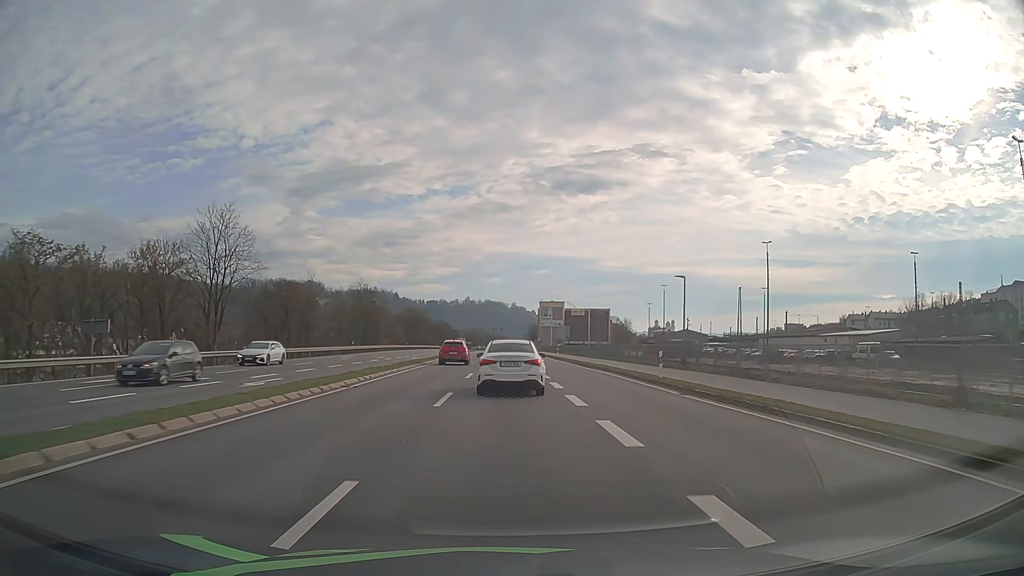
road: primary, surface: asphalt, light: Day
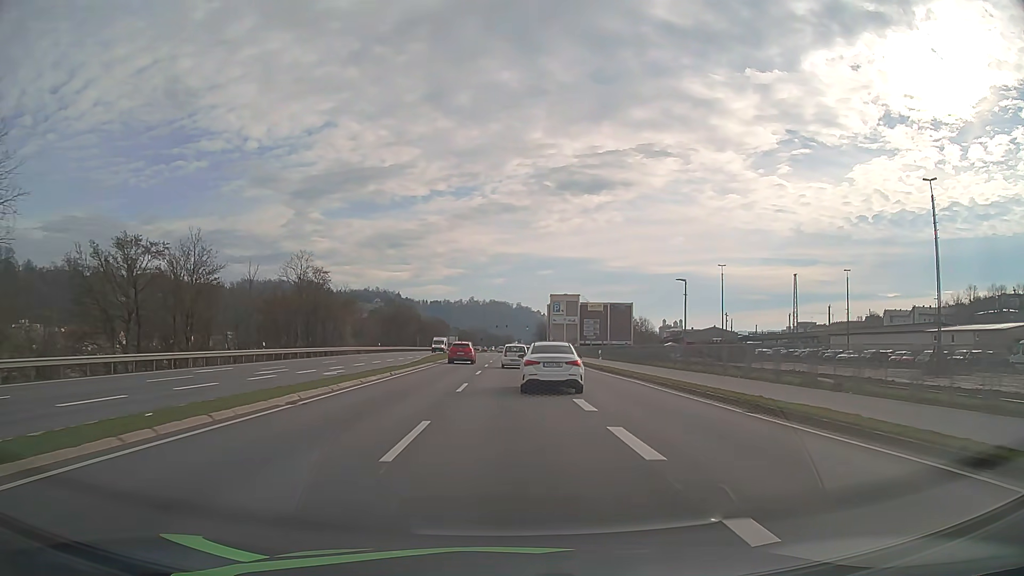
(-0.1, +30.9) m; -1°
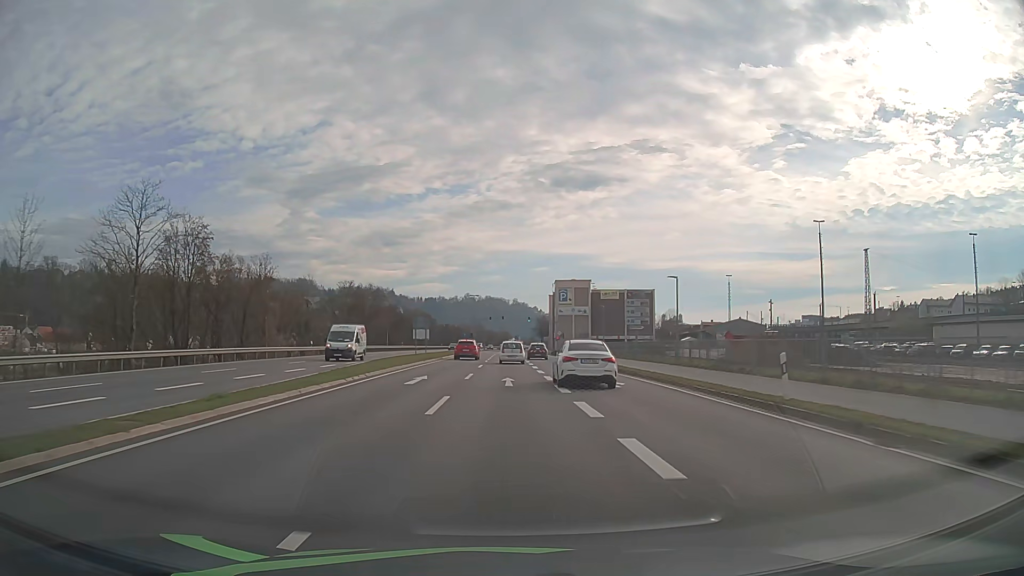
(+0.1, +31.1) m; 0°
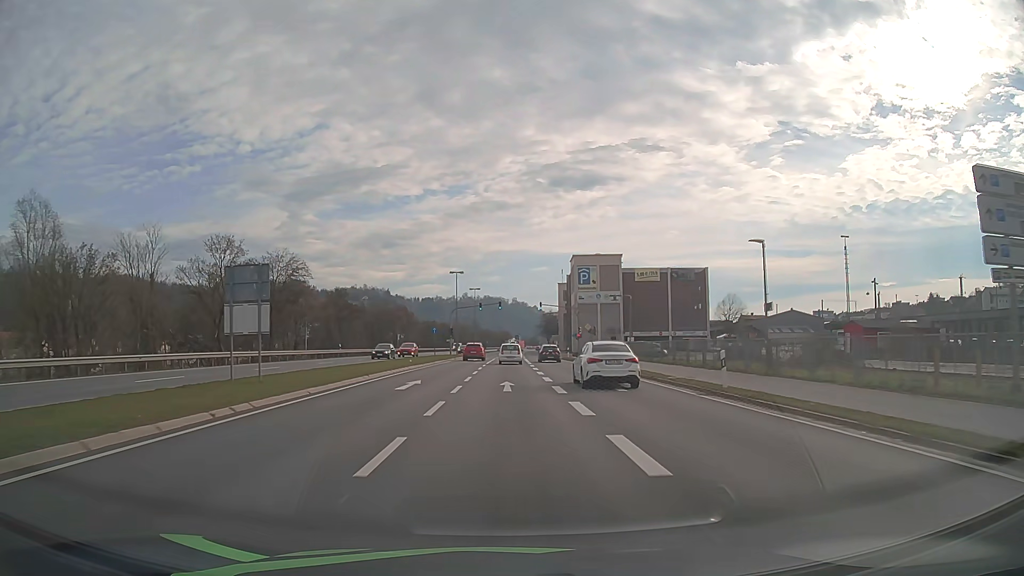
(0.0, +41.8) m; 0°
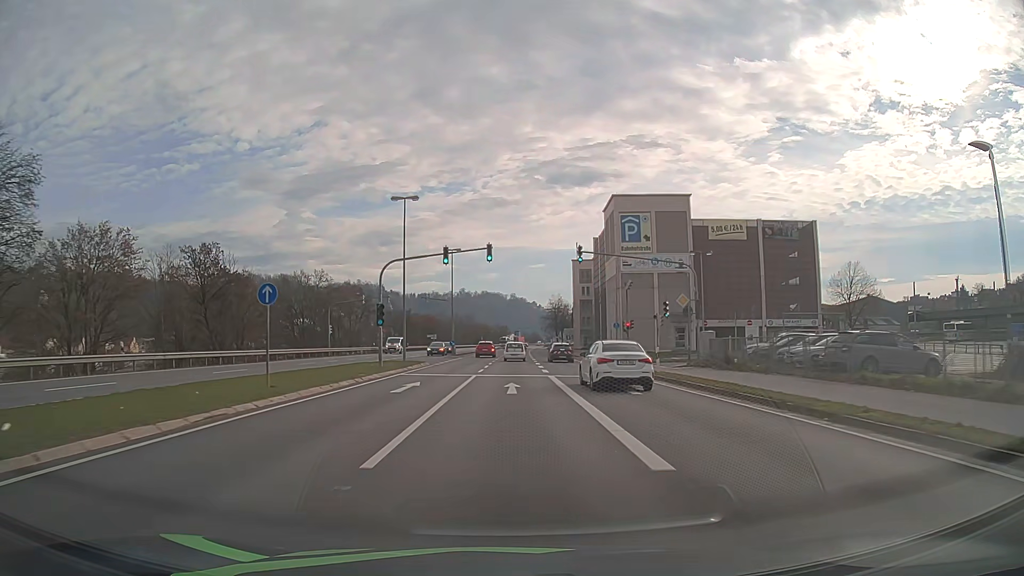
(0.0, +41.7) m; 0°
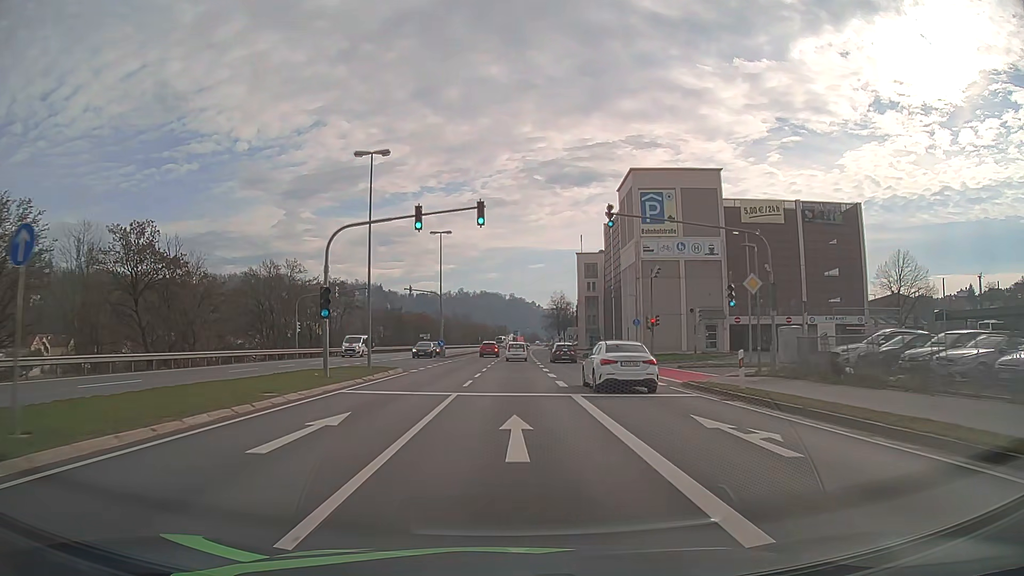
(0.0, +10.3) m; 0°
